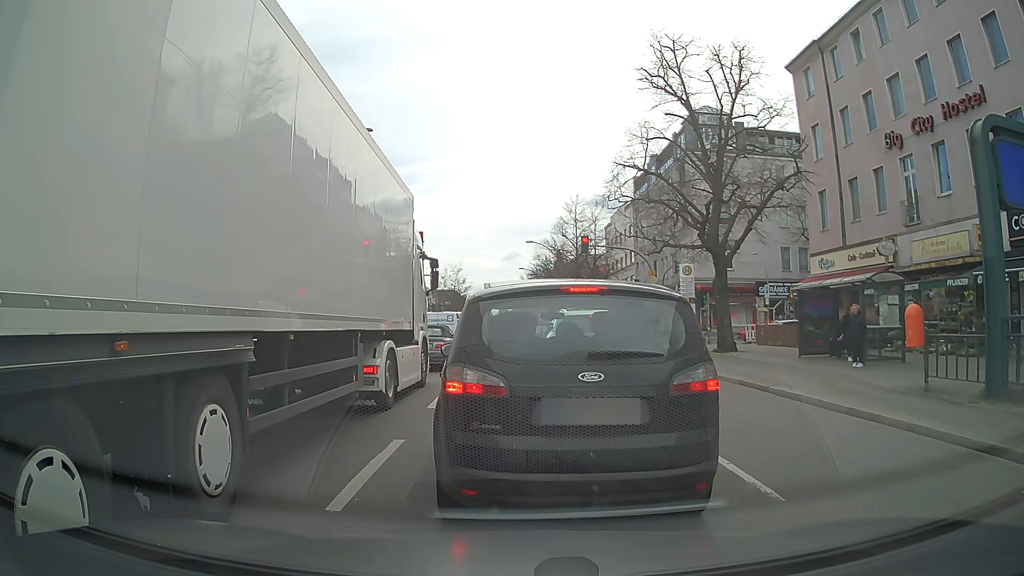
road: primary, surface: asphalt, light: Day
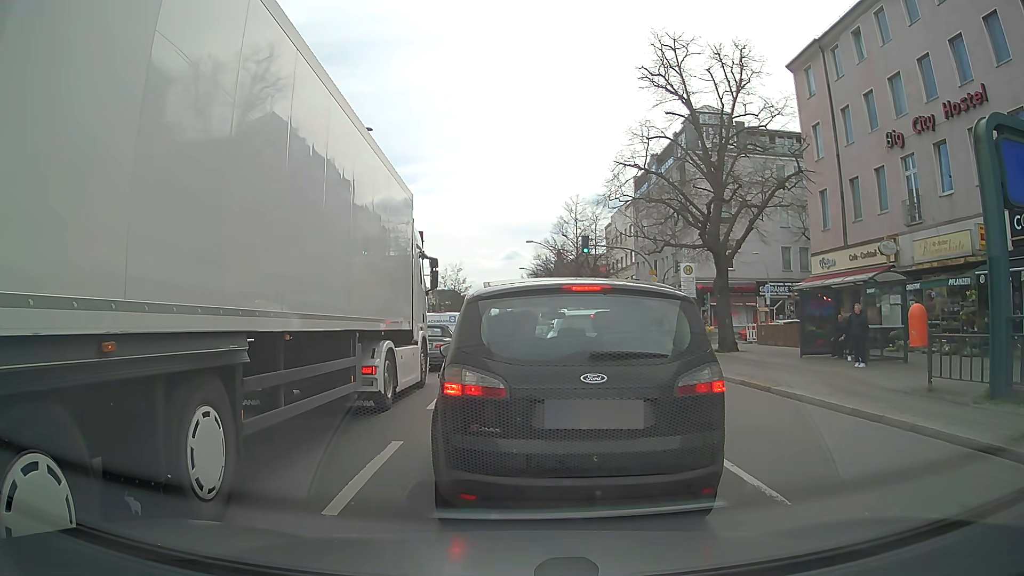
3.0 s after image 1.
(0.0, +0.1) m; 0°
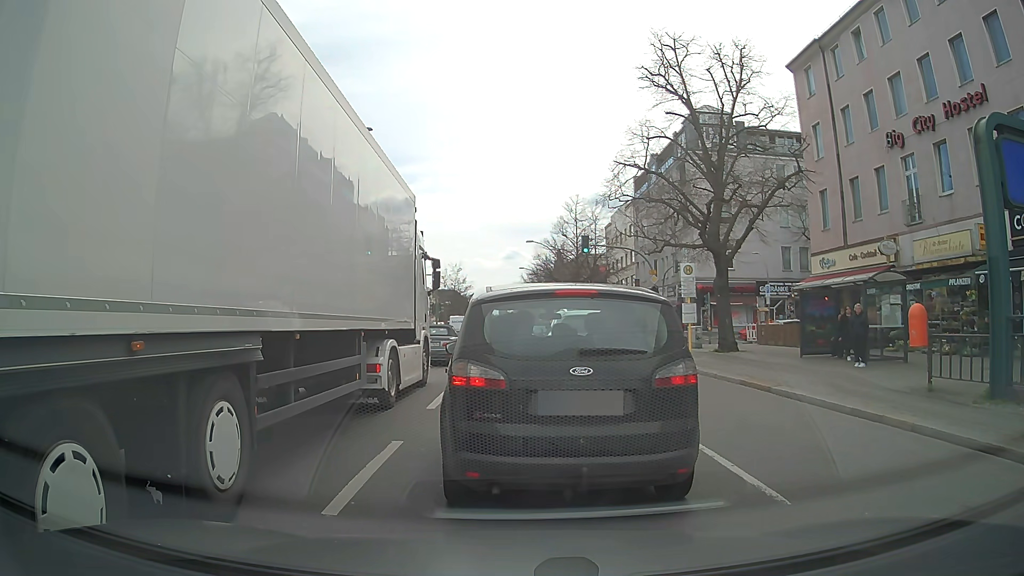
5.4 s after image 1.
(0.0, +0.1) m; 0°
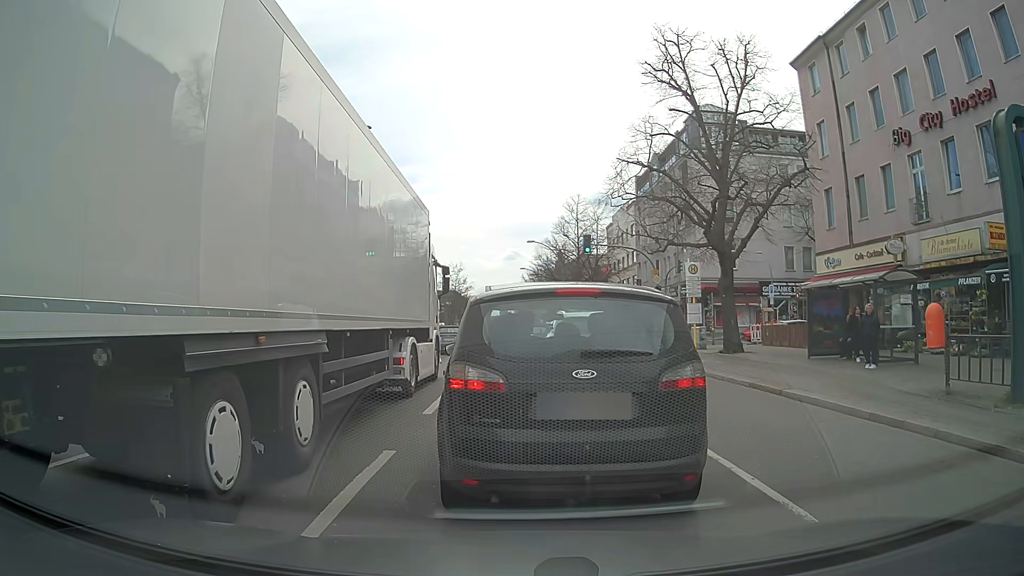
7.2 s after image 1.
(0.0, +0.5) m; 0°
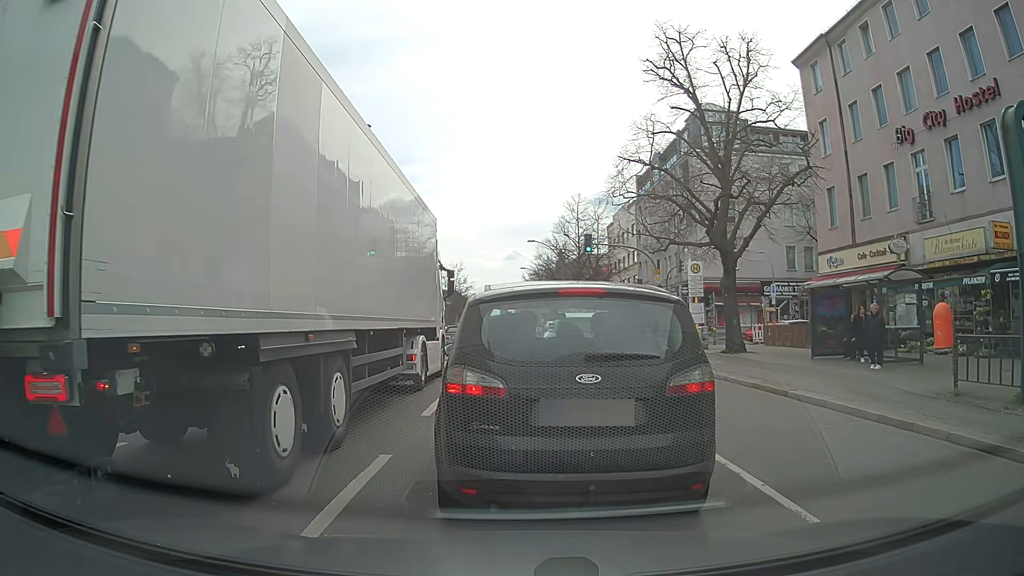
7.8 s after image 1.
(0.0, +0.2) m; 0°
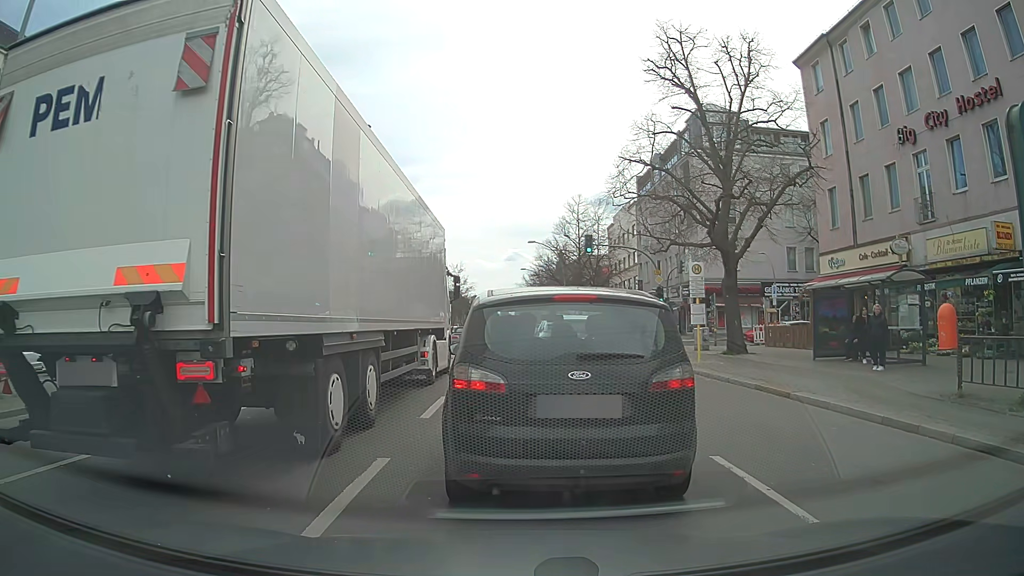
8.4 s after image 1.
(0.0, +0.1) m; 0°
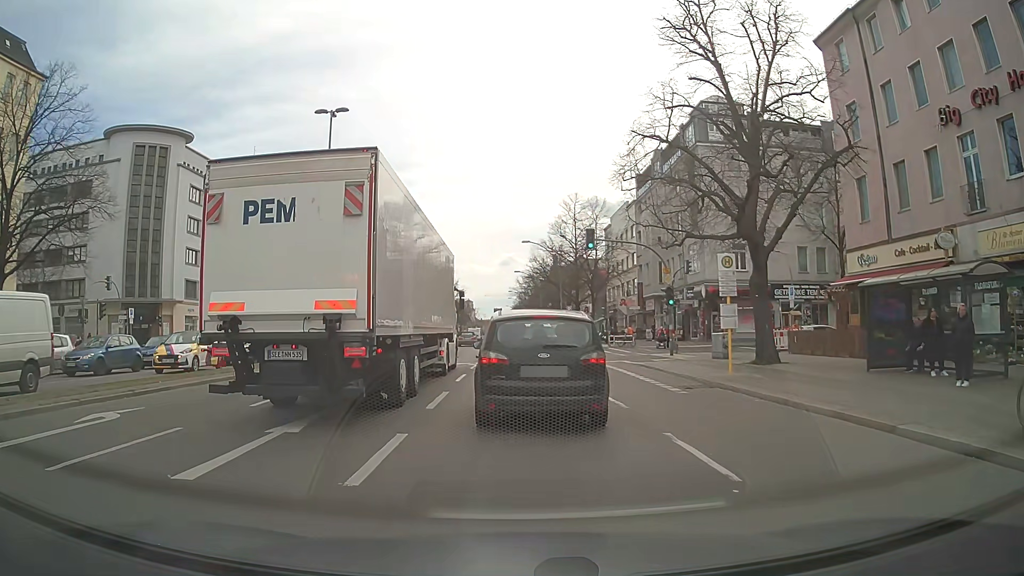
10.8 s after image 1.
(-0.2, +4.4) m; -2°
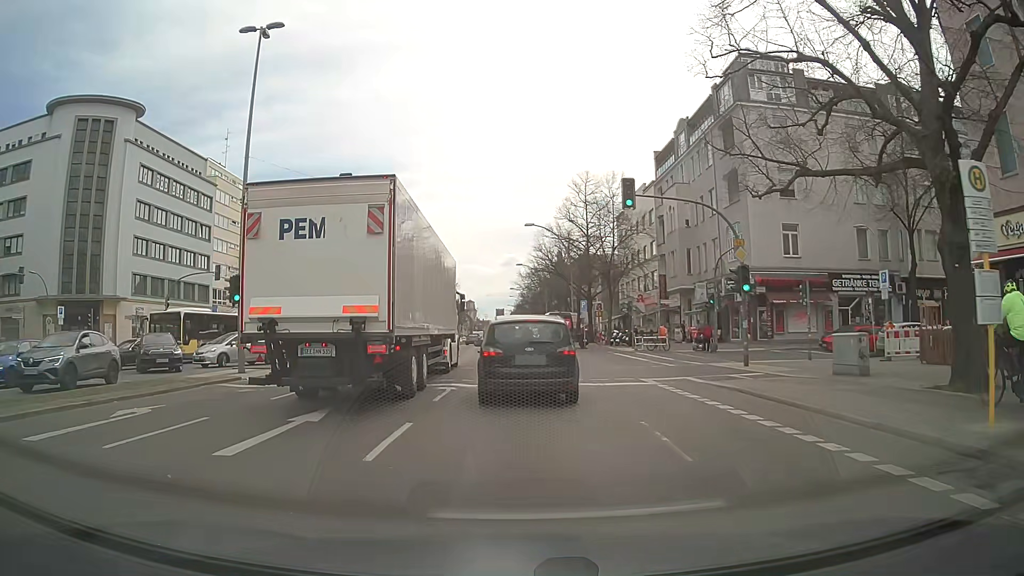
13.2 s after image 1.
(-0.2, +11.4) m; -1°
(0, +10) (0, +20) (0, +30) (-1, +40) (-1, +50) (-1, +60) (-2, +70) (-2, +80) (-2, +90) (-3, +100) m
